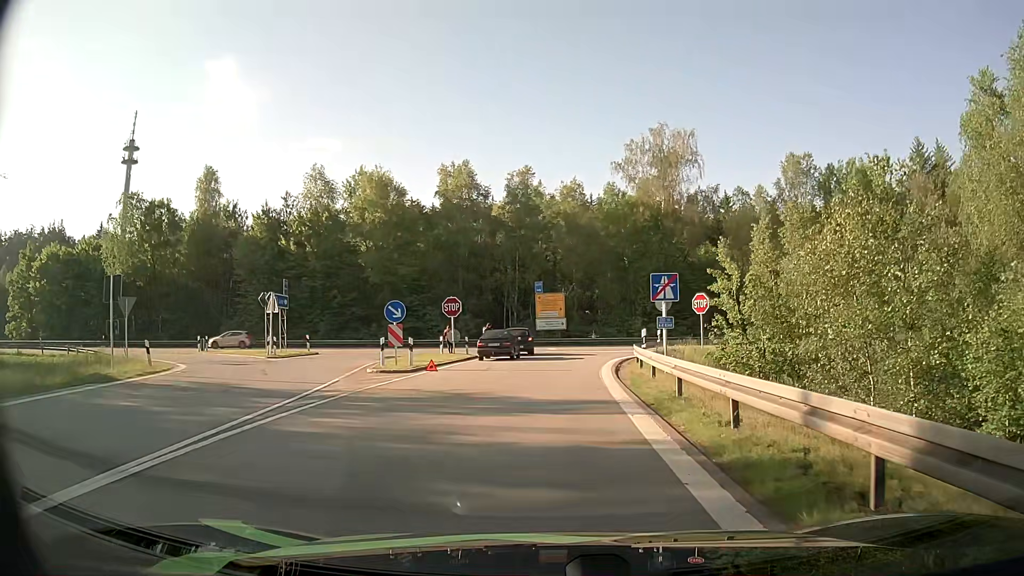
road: motorway_link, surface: asphalt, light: Day
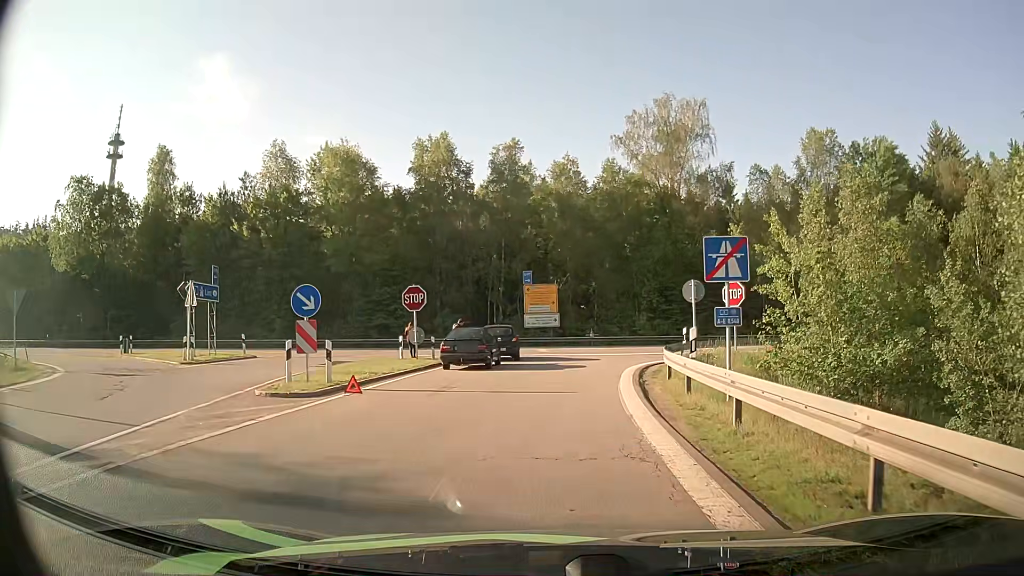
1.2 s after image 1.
(0.0, +8.0) m; 0°
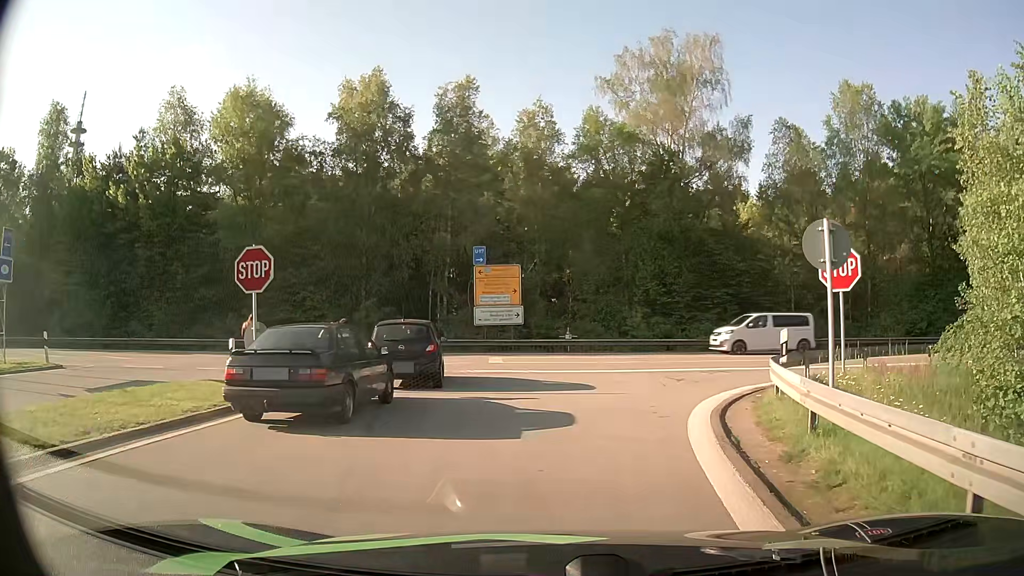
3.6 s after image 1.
(+0.4, +13.2) m; +3°
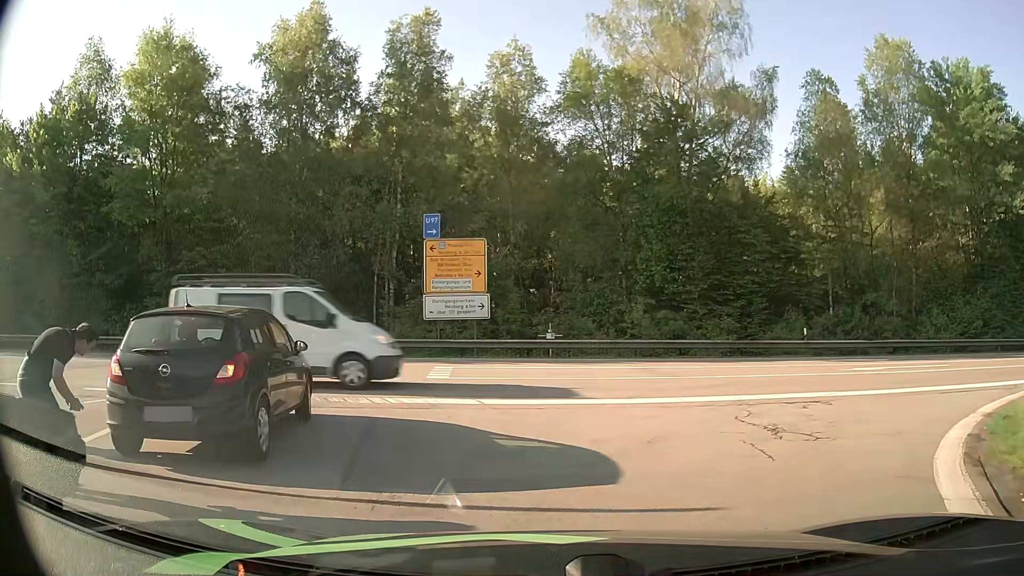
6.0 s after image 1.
(+0.1, +8.5) m; +2°
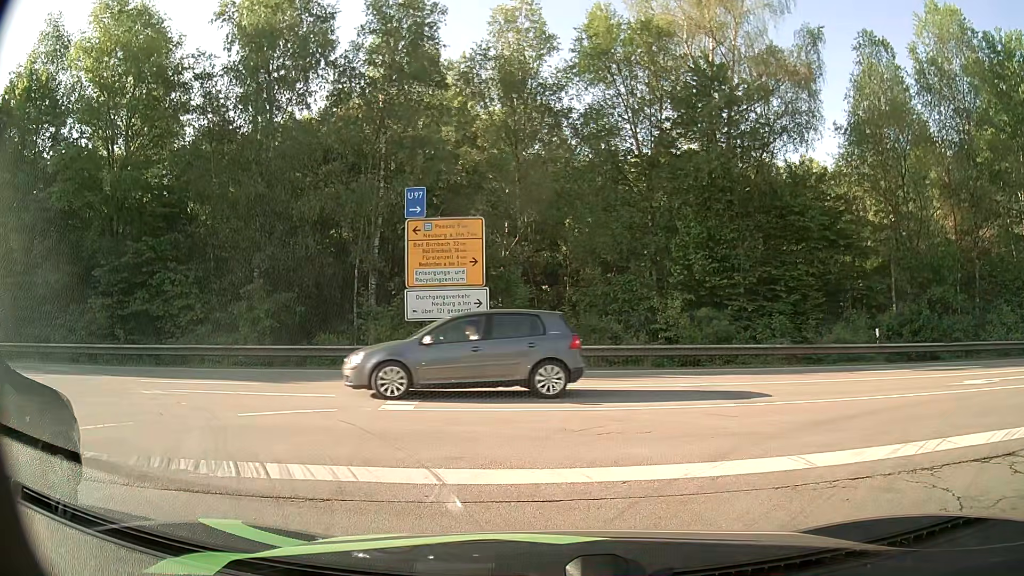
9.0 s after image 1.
(0.0, +5.3) m; 0°
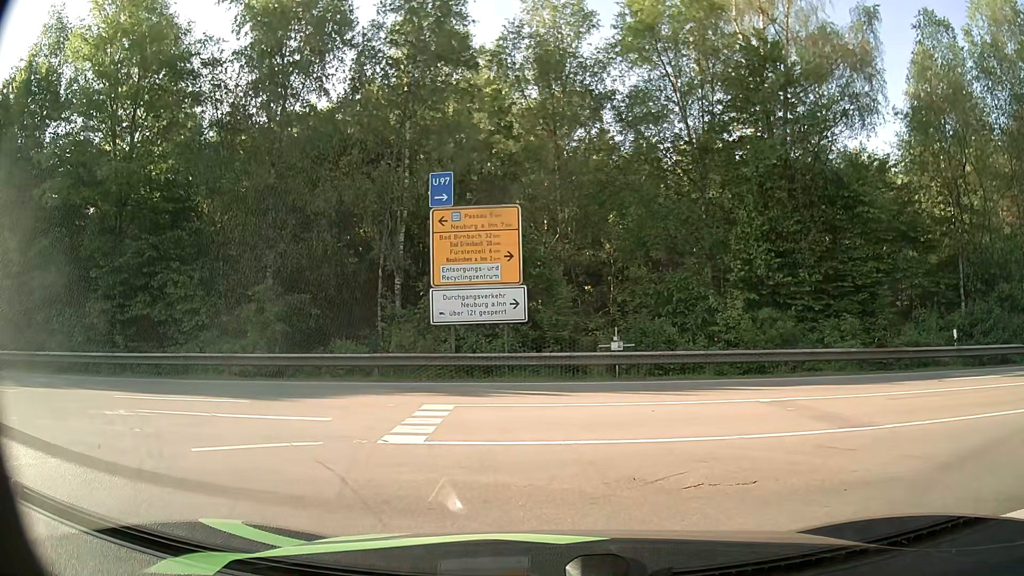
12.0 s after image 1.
(0.0, +2.5) m; 0°
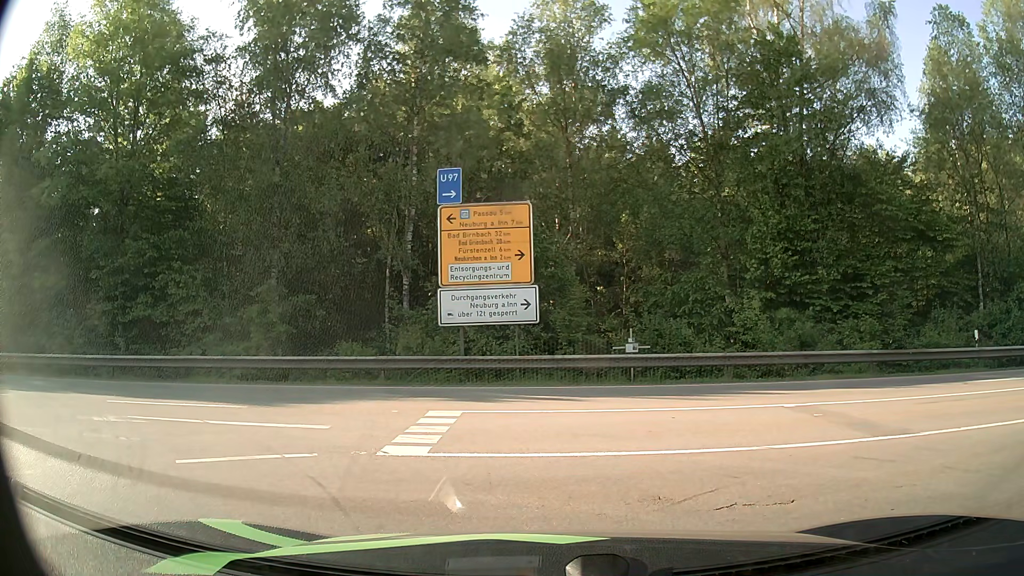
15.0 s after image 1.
(0.0, +0.7) m; 0°
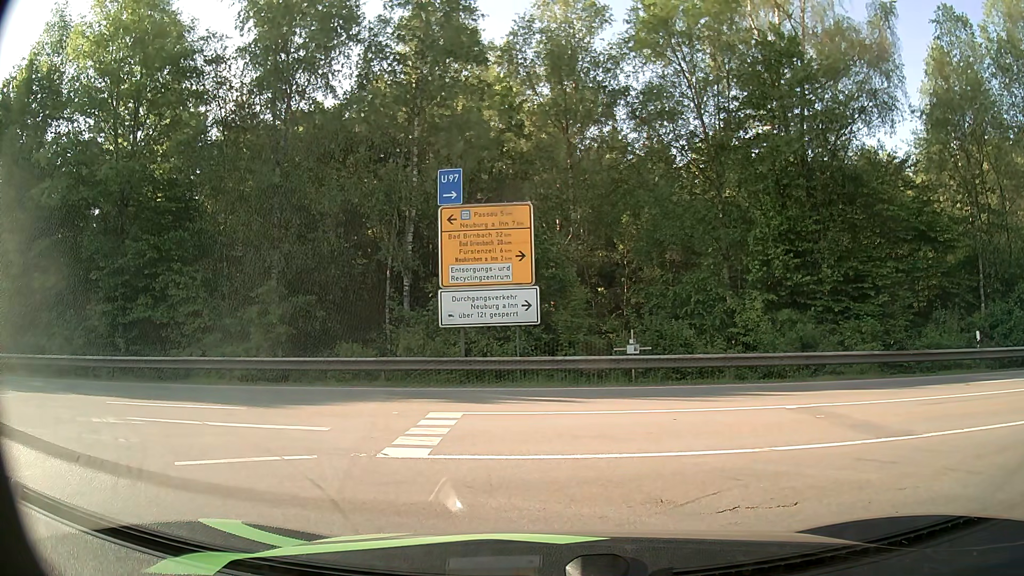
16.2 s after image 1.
(0.0, 0.0) m; 0°
